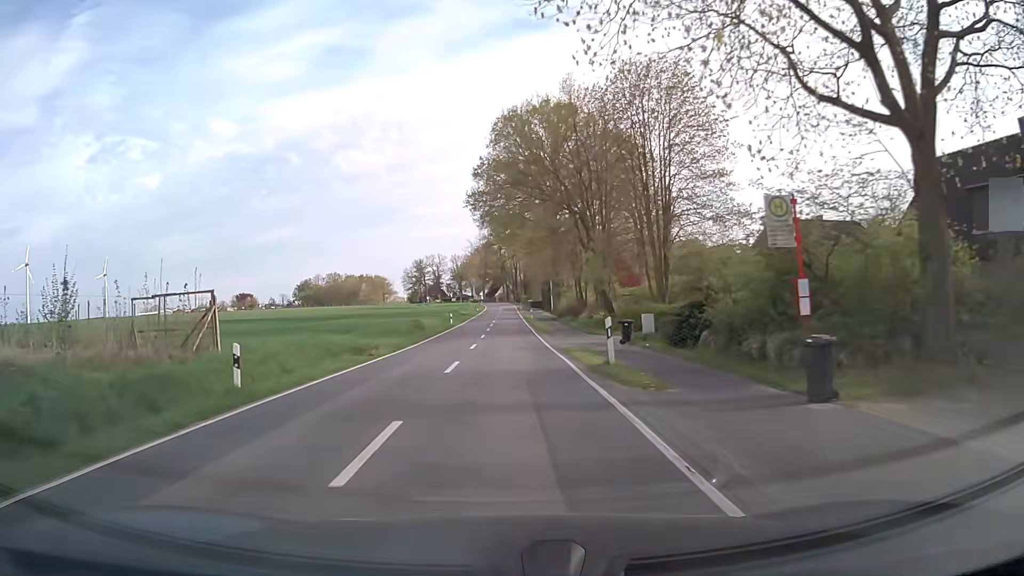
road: secondary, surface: asphalt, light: Day
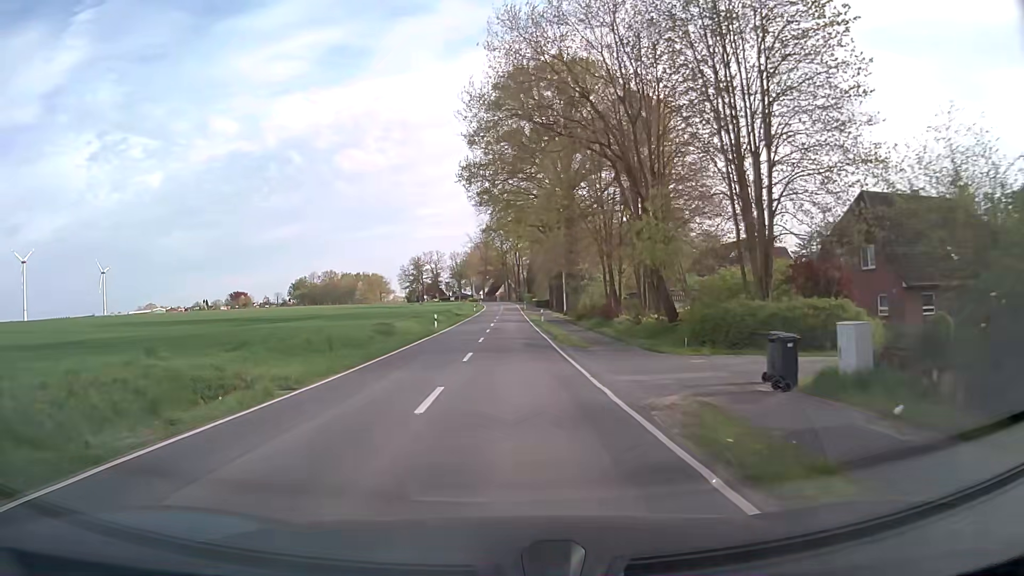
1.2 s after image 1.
(-0.2, +15.2) m; -1°
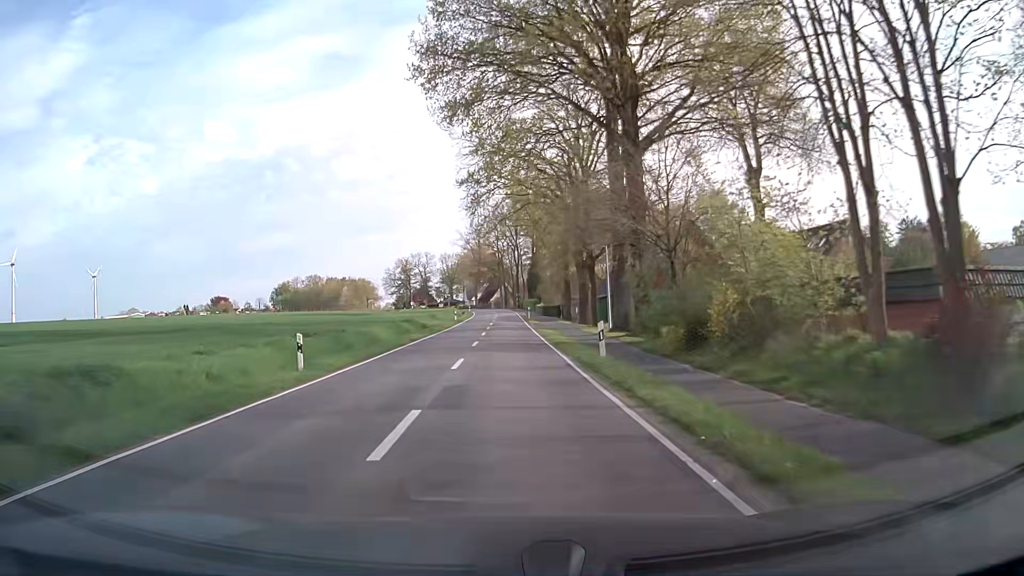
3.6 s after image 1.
(+0.3, +30.4) m; +1°
(0, +10) (0, +20) (0, +30) (-1, +40) (-1, +50) (-1, +60) (-1, +70) (-1, +80) (-1, +90) (-2, +100) m
